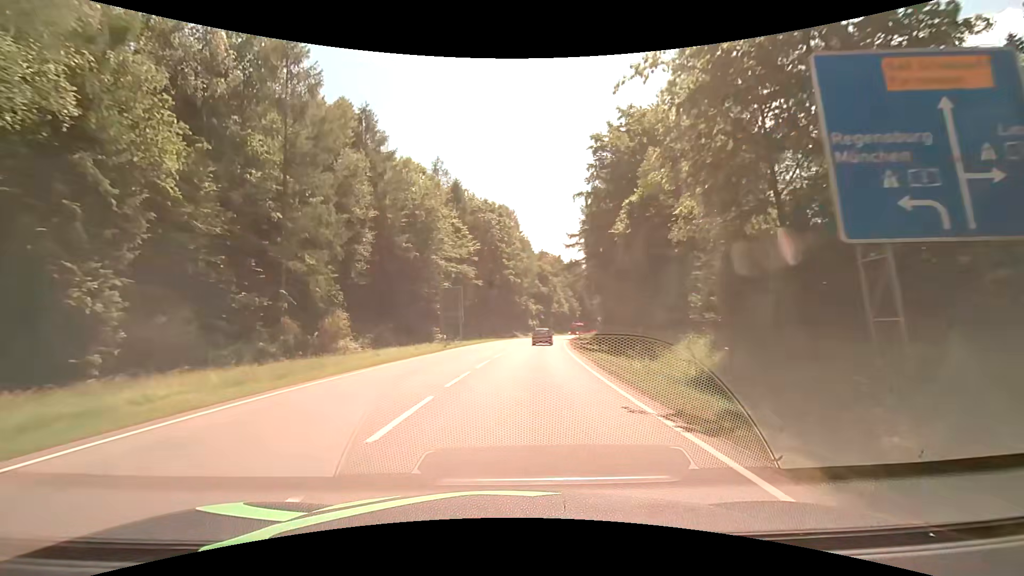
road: secondary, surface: asphalt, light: Day
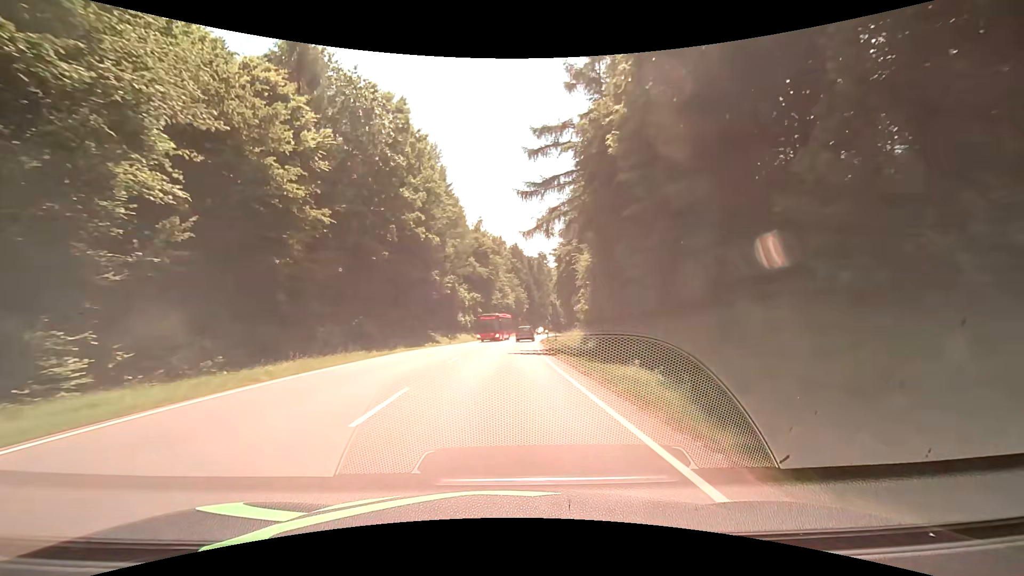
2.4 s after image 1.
(+2.7, +41.5) m; +7°
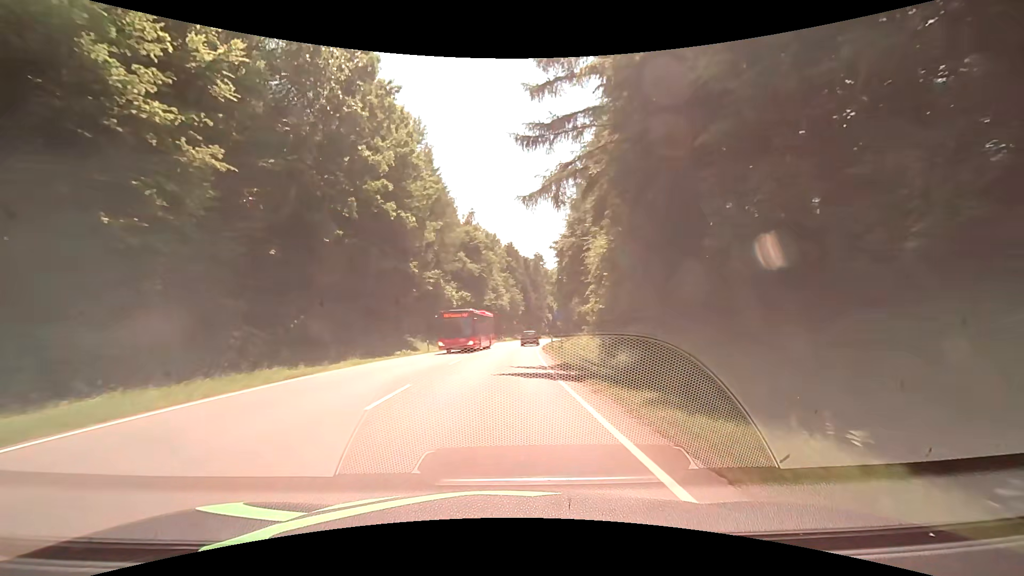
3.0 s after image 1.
(0.0, +10.5) m; +1°
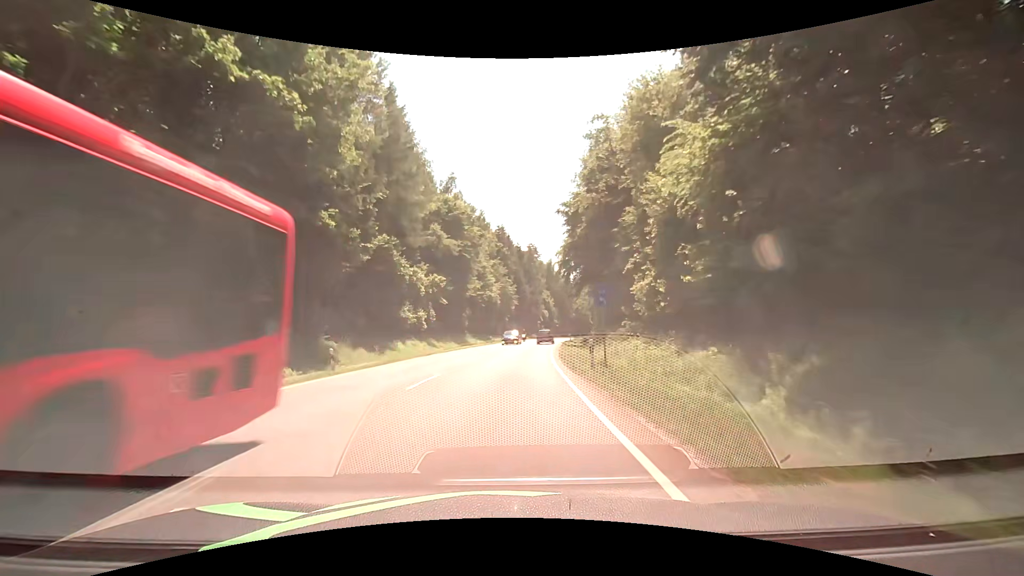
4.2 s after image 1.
(+0.2, +20.8) m; +1°
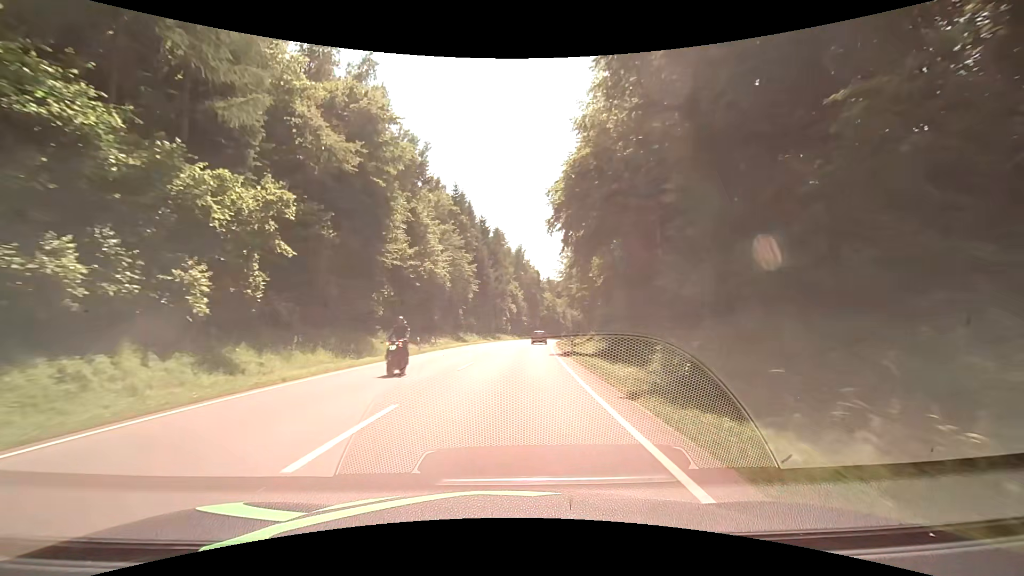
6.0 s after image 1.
(+1.1, +31.0) m; +4°
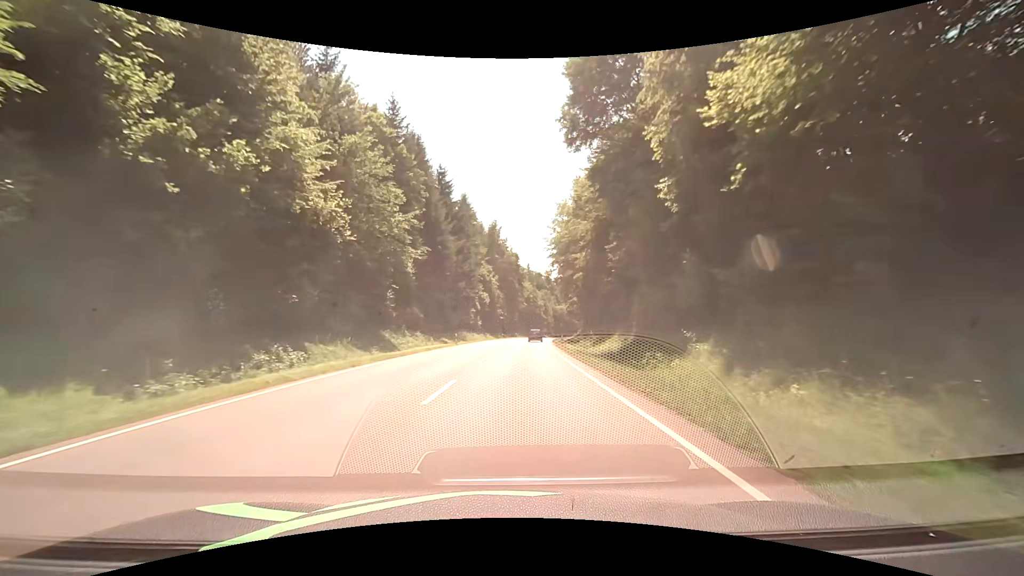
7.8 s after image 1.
(+0.9, +31.1) m; +3°
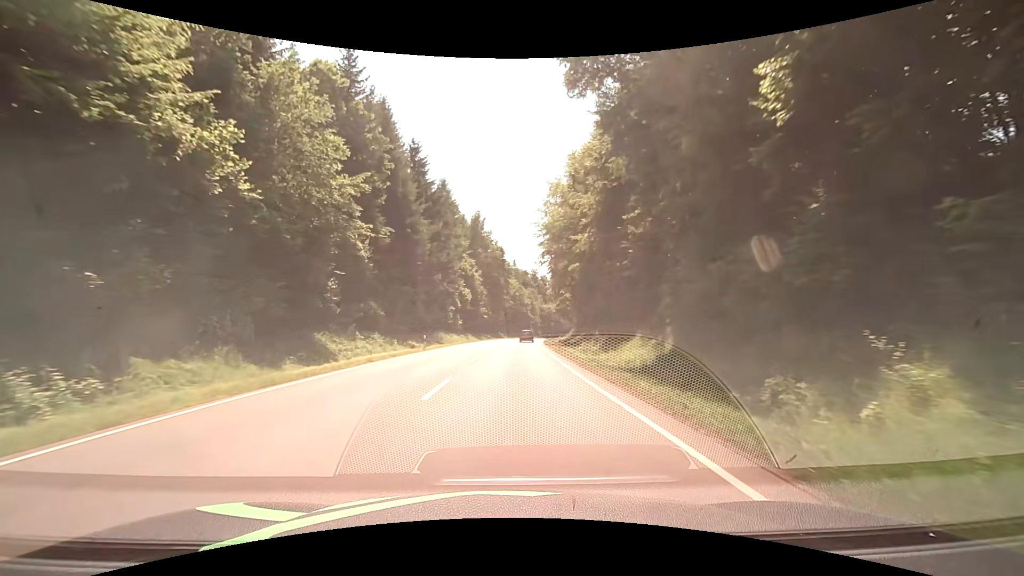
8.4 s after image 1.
(+0.1, +10.4) m; +2°
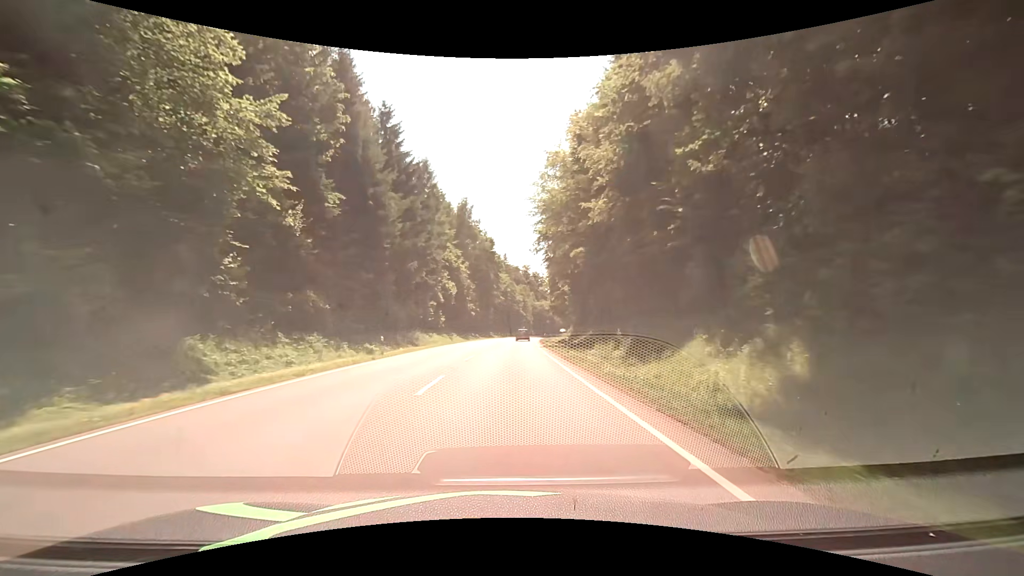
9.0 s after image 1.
(+0.1, +10.4) m; +1°
(0, +10) (0, +20) (+1, +30) (+1, +40) (+1, +50) (+2, +60) (+2, +70) (+3, +80) (+4, +90) (+5, +100) m
